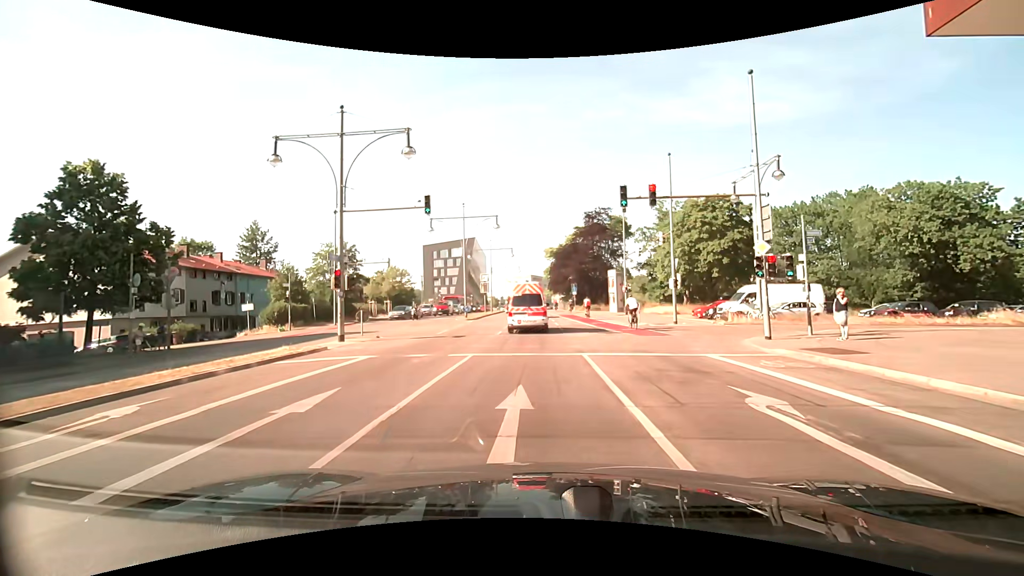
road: primary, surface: asphalt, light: Day
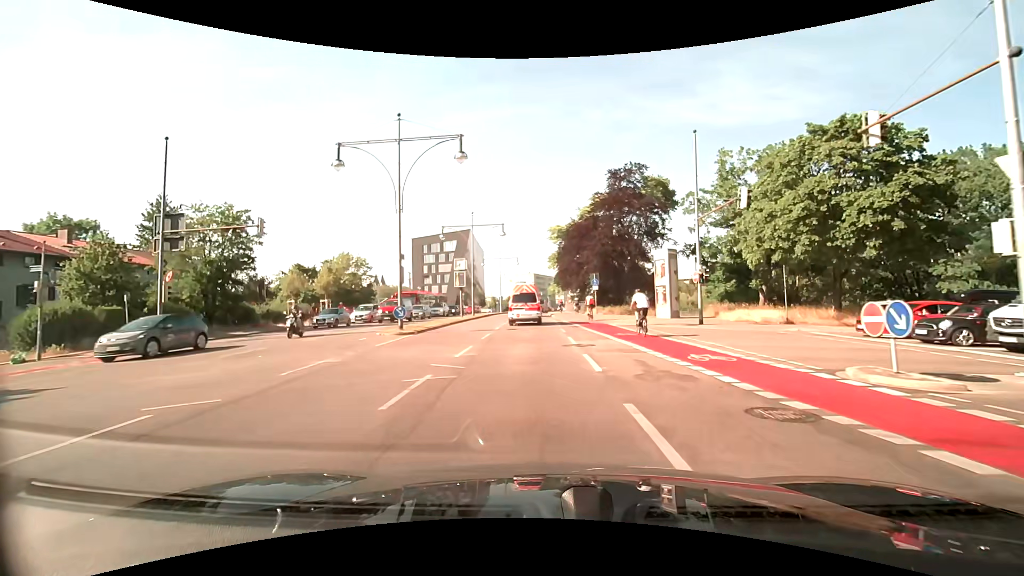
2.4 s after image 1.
(-0.3, +21.7) m; -1°
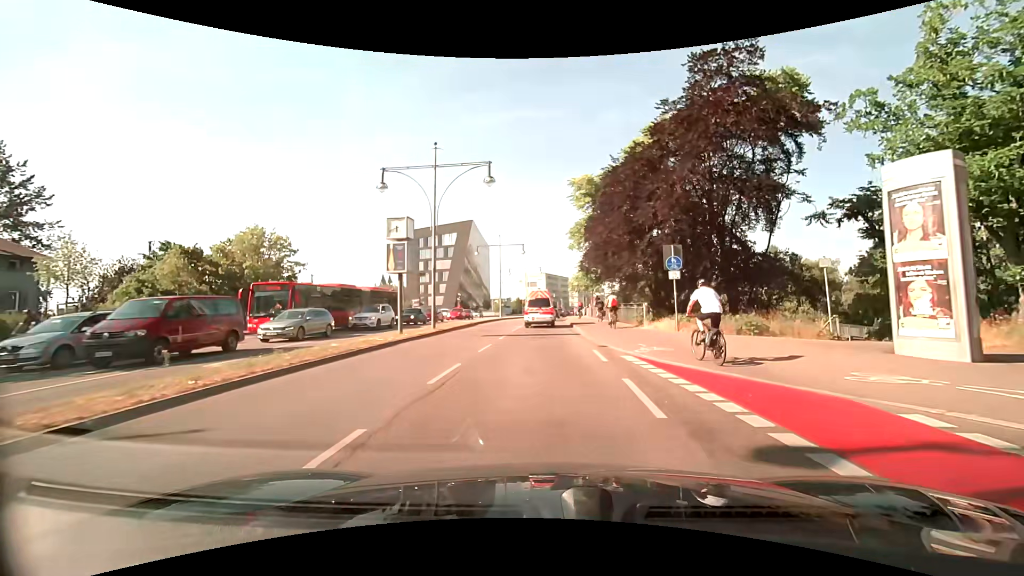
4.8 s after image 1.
(-0.2, +21.9) m; -1°
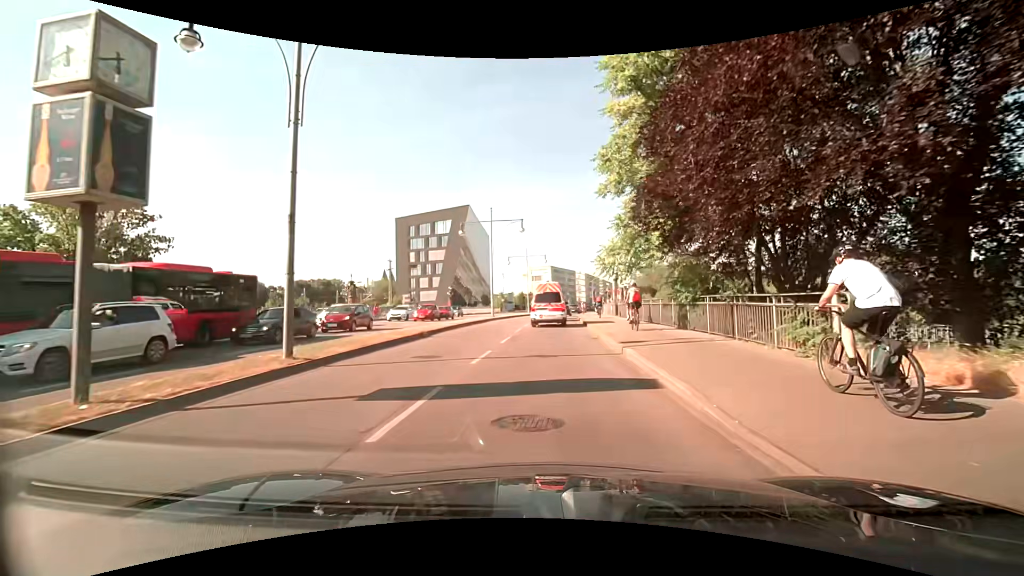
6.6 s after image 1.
(-0.1, +15.5) m; -1°
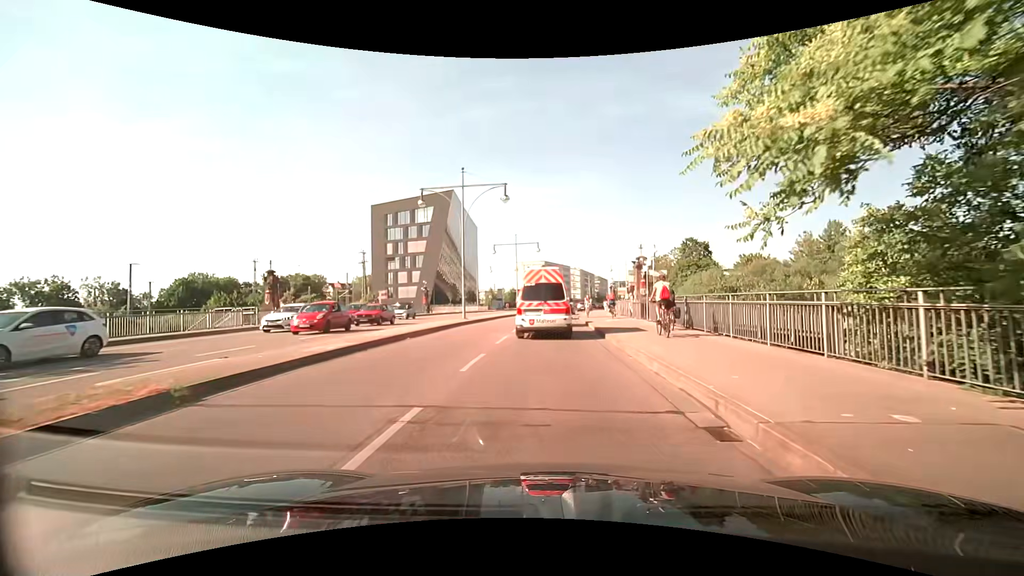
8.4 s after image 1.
(+0.1, +13.4) m; +1°
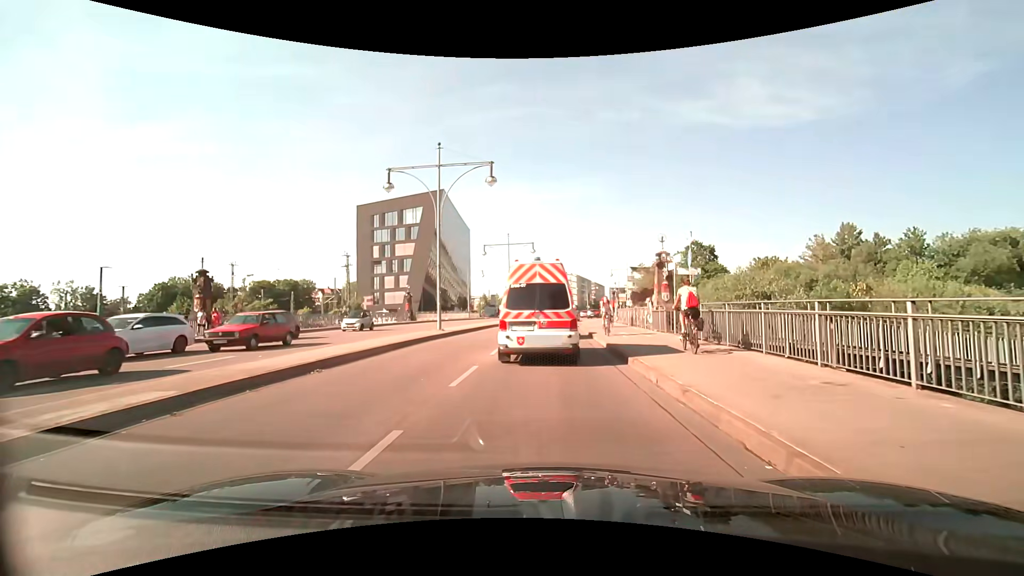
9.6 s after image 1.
(+0.1, +6.6) m; +3°
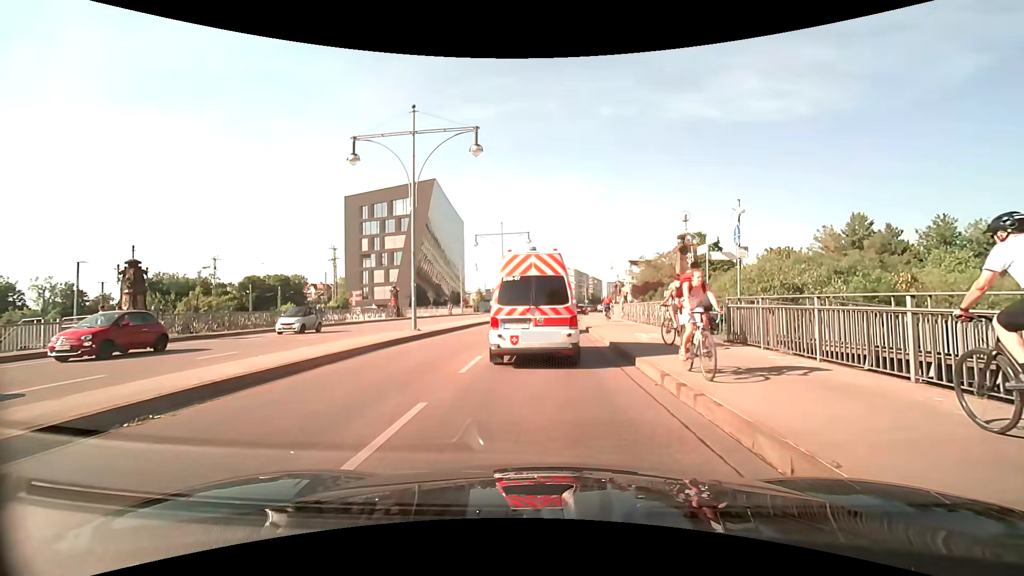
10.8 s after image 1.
(-0.1, +4.5) m; 0°
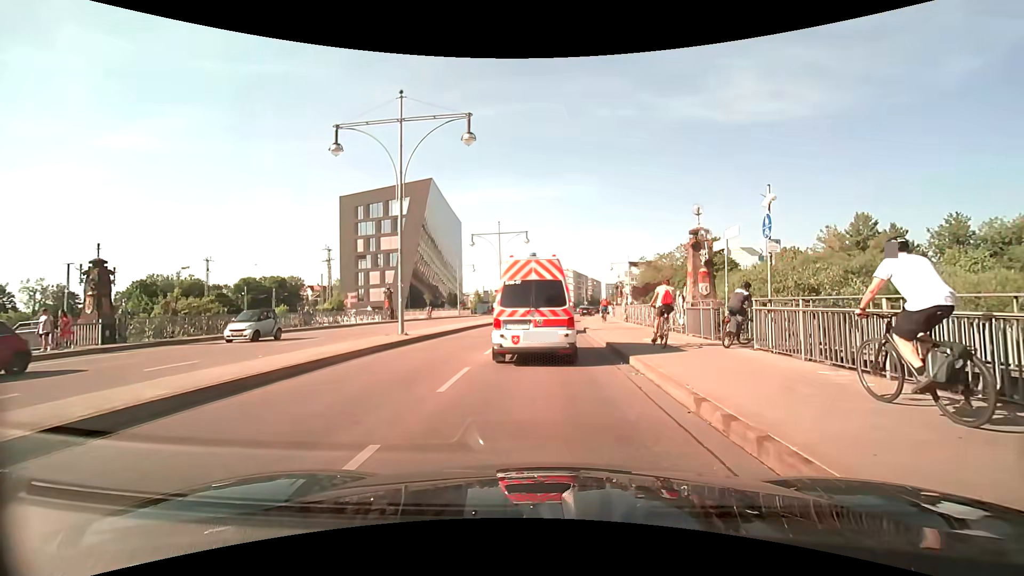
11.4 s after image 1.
(0.0, +1.8) m; -2°
(0, +10) (0, +20) (0, +30) (+1, +40) (+2, +50) (+3, +60) (+4, +70) (+5, +80) (+7, +90) (+9, +99) m
